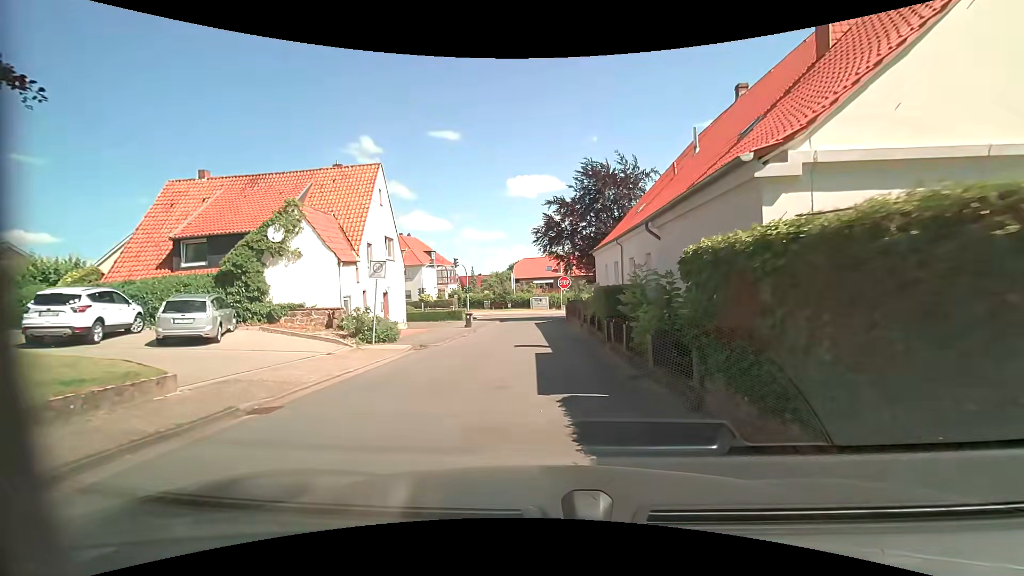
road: residential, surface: asphalt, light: Day
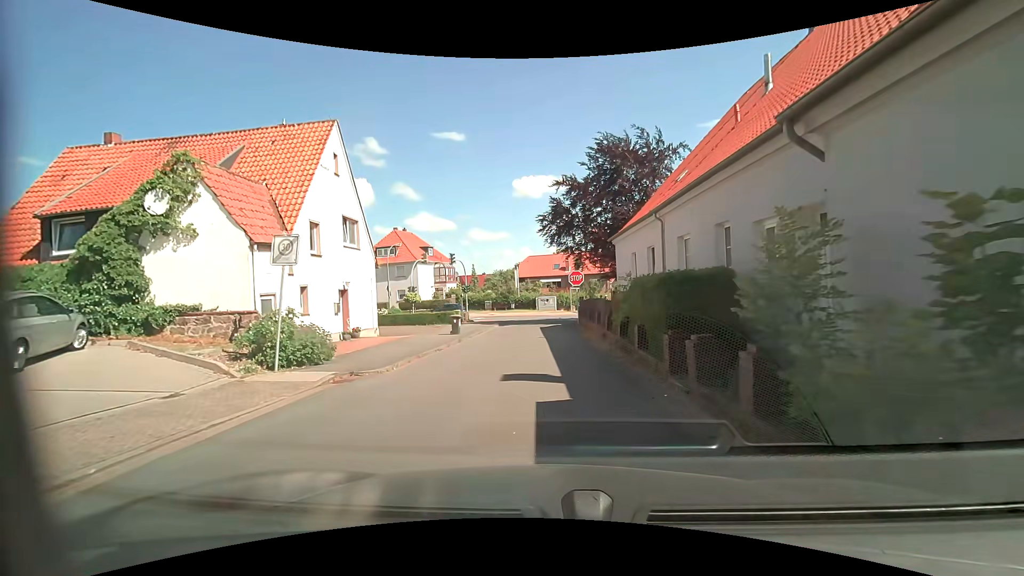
(0.0, +6.7) m; -2°
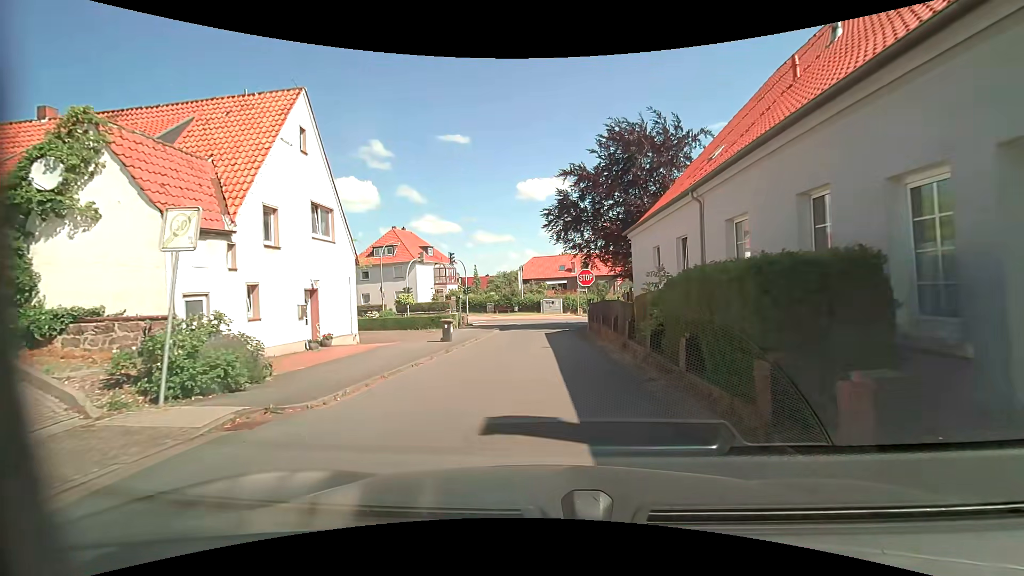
(0.0, +3.4) m; 0°
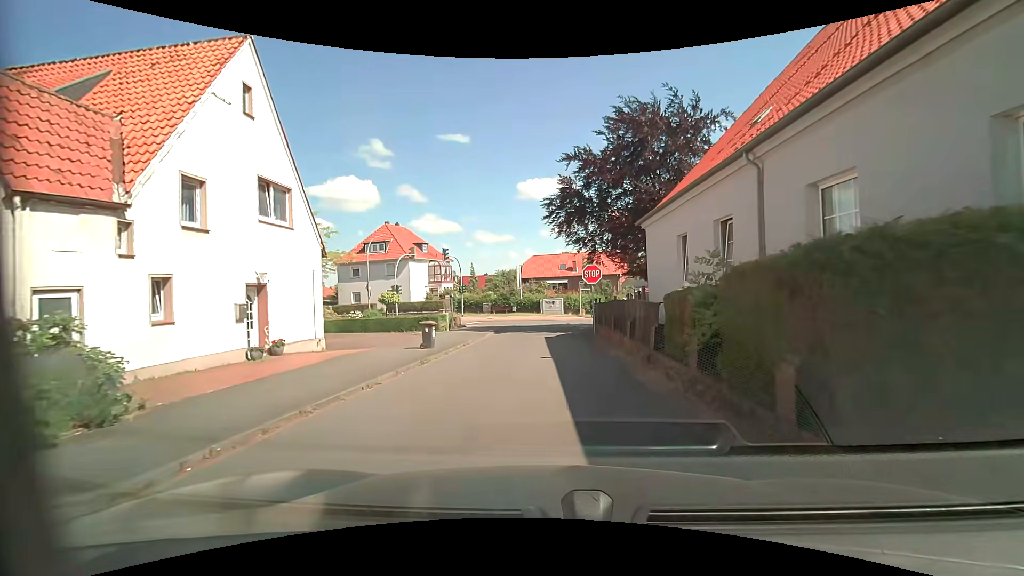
(0.0, +3.3) m; +1°
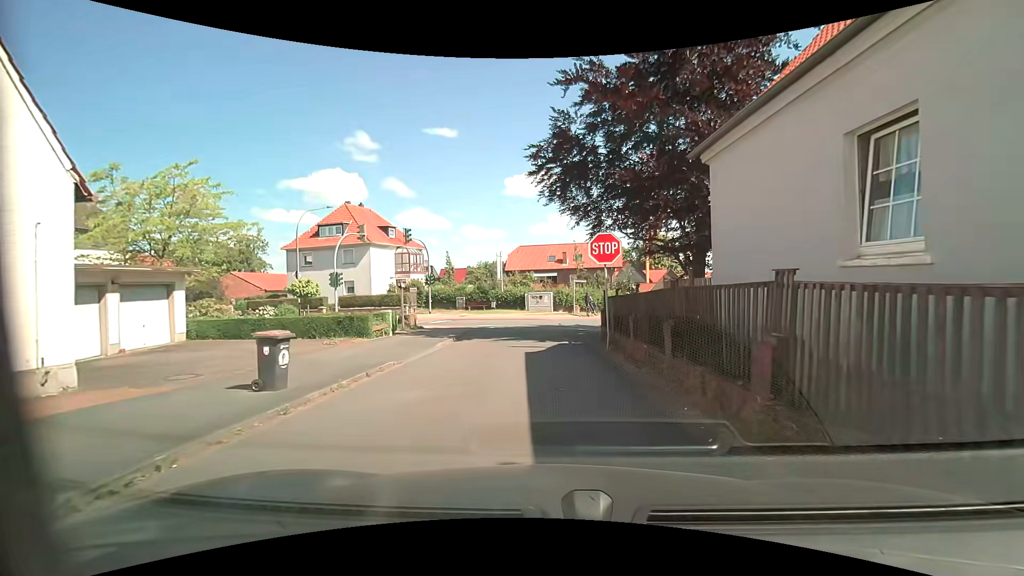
(0.0, +9.2) m; 0°
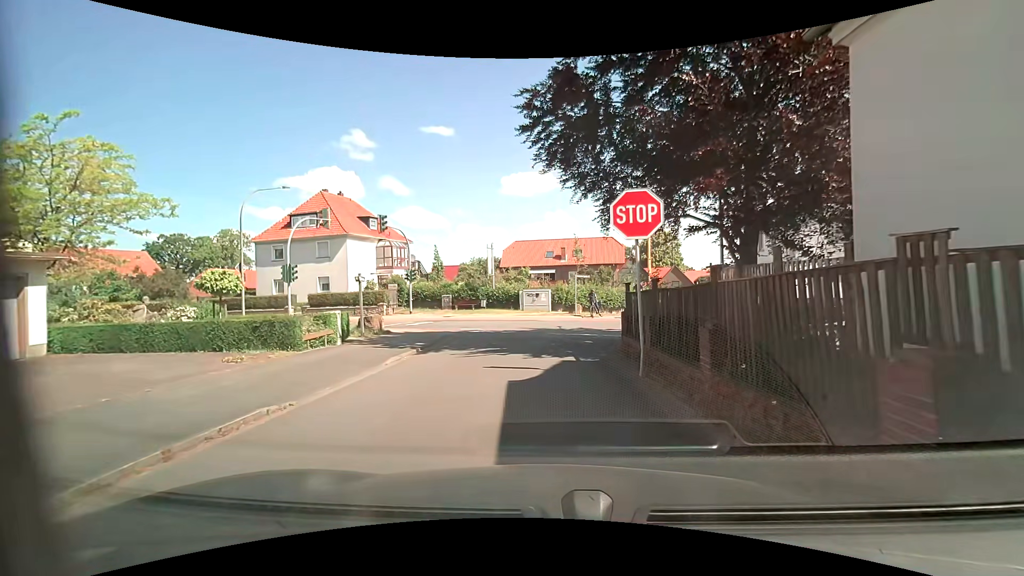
(+0.1, +5.2) m; +1°
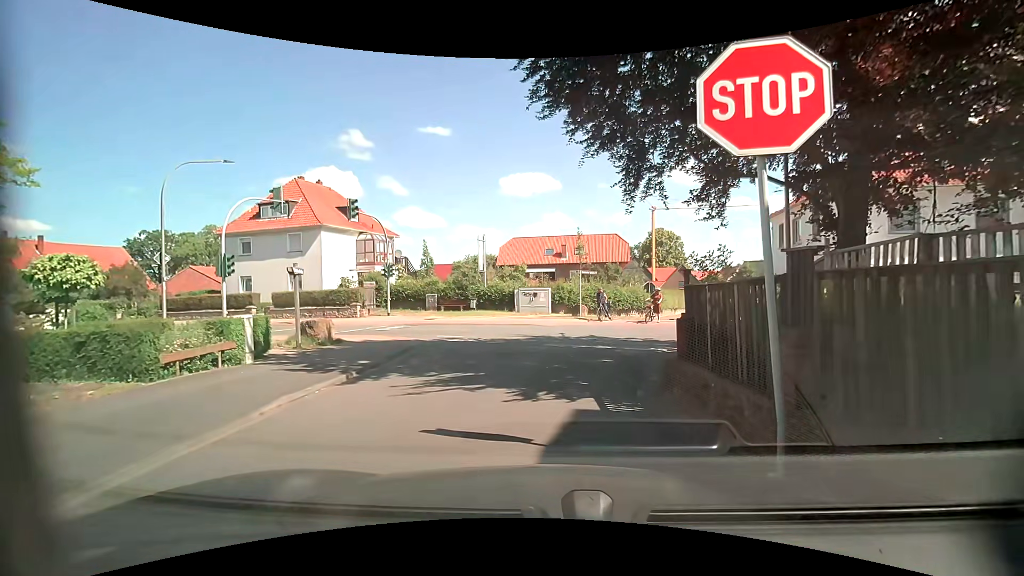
(0.0, +4.9) m; +1°
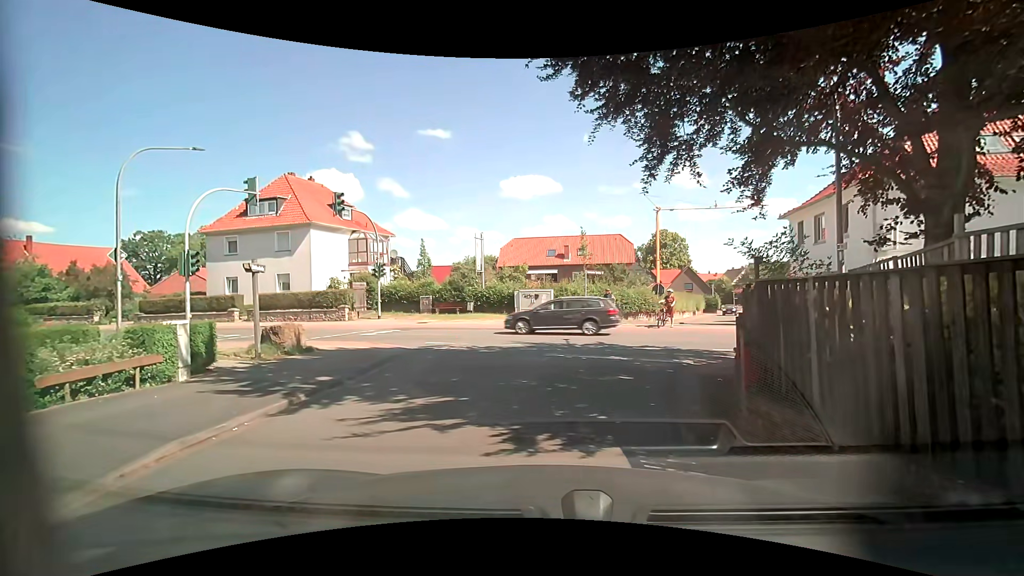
(0.0, +2.2) m; -1°
